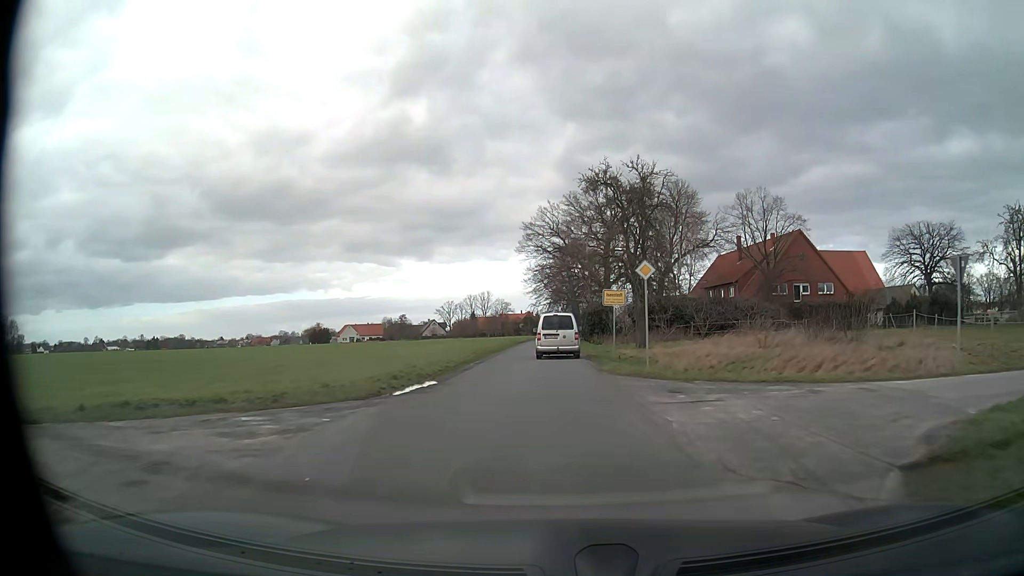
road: unclassified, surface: asphalt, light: Day
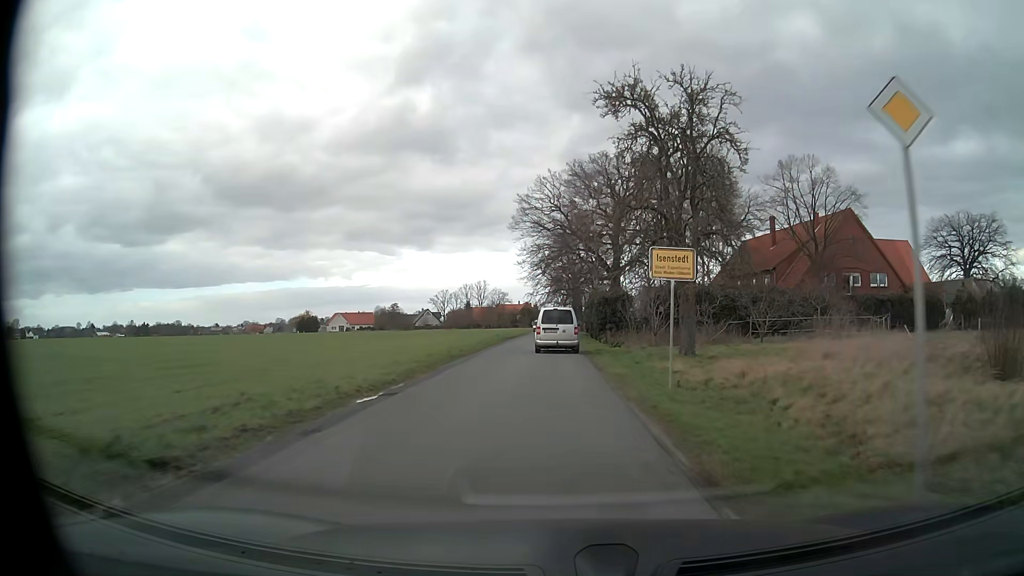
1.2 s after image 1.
(0.0, +14.7) m; 0°
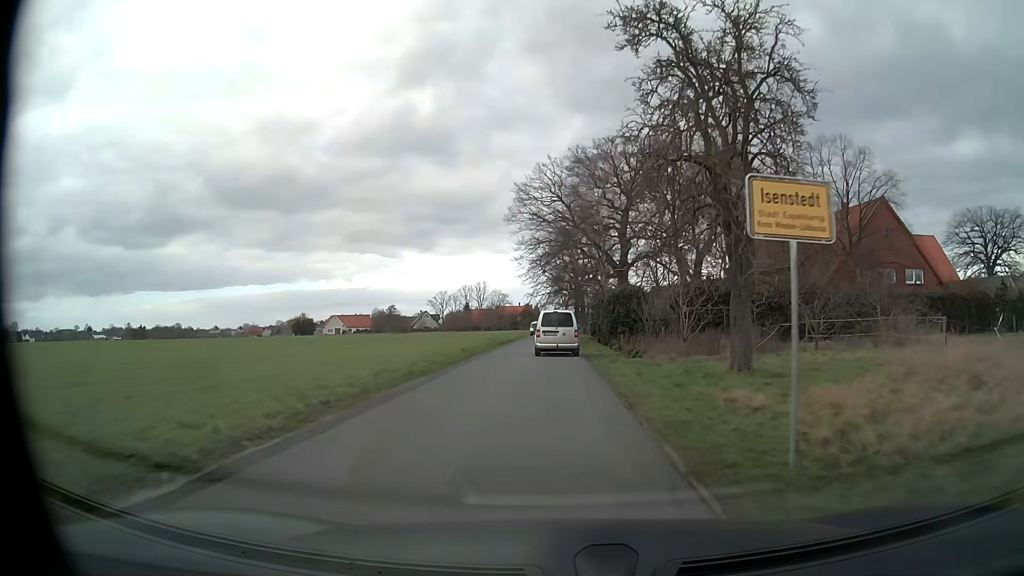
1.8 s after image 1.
(0.0, +7.5) m; 0°
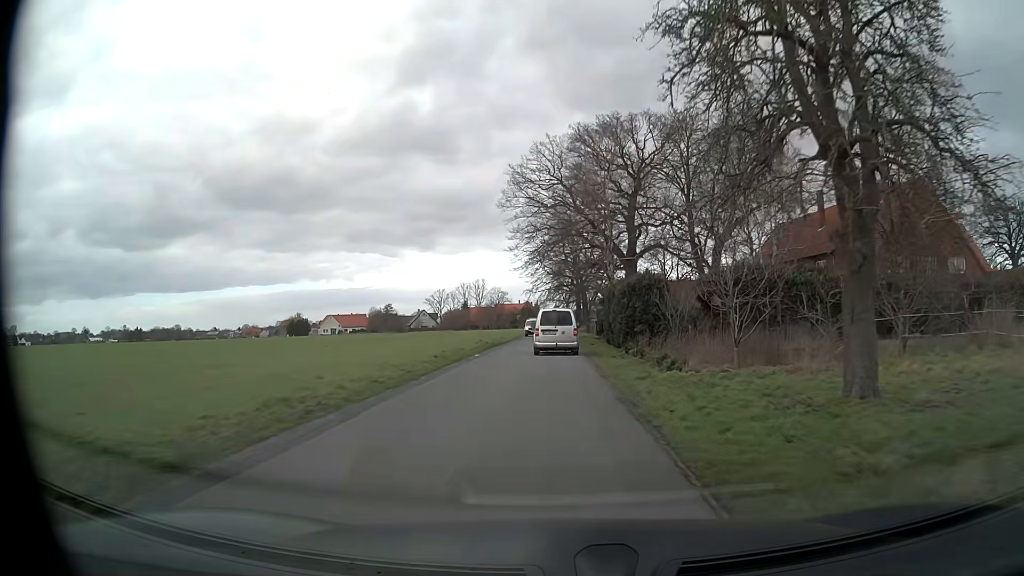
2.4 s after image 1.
(0.0, +7.5) m; 0°
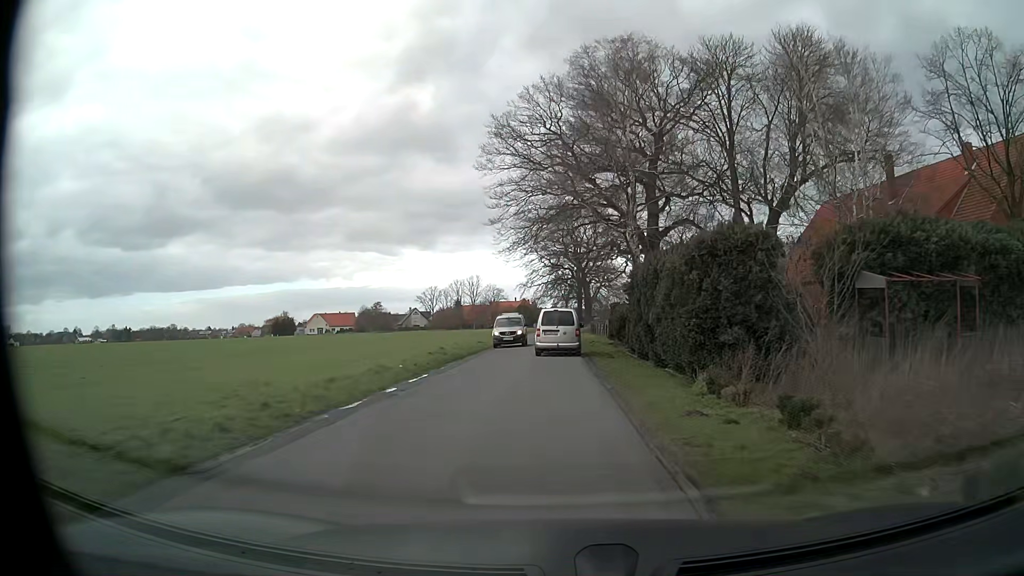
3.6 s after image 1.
(-0.1, +15.2) m; 0°
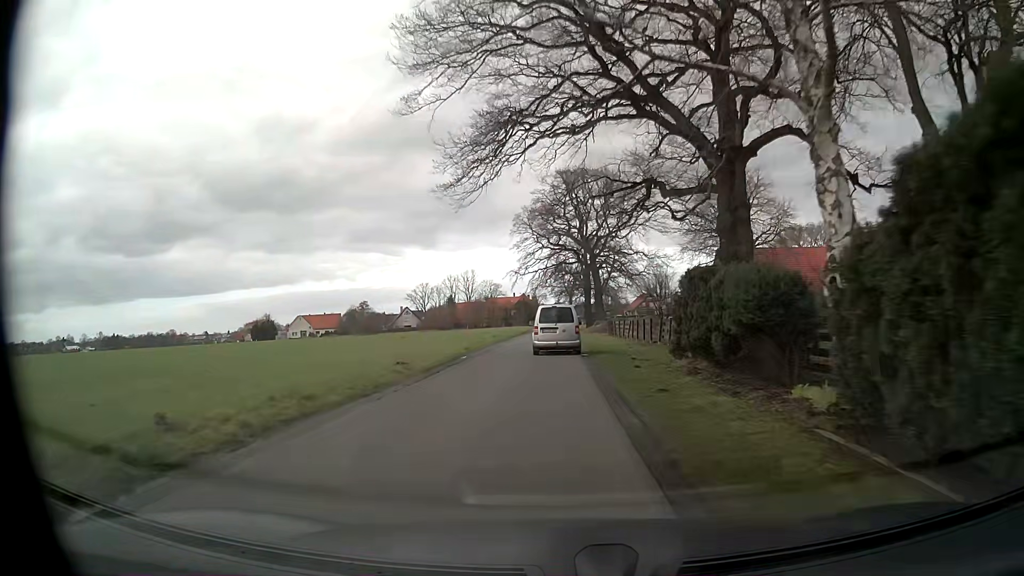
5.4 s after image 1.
(+0.2, +23.3) m; 0°
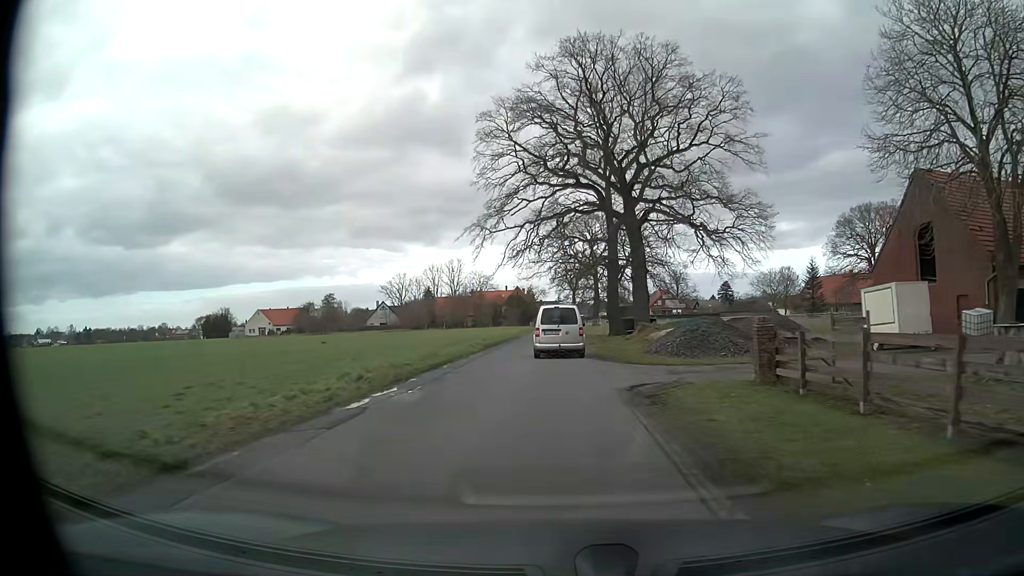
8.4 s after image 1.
(-0.5, +38.4) m; -1°
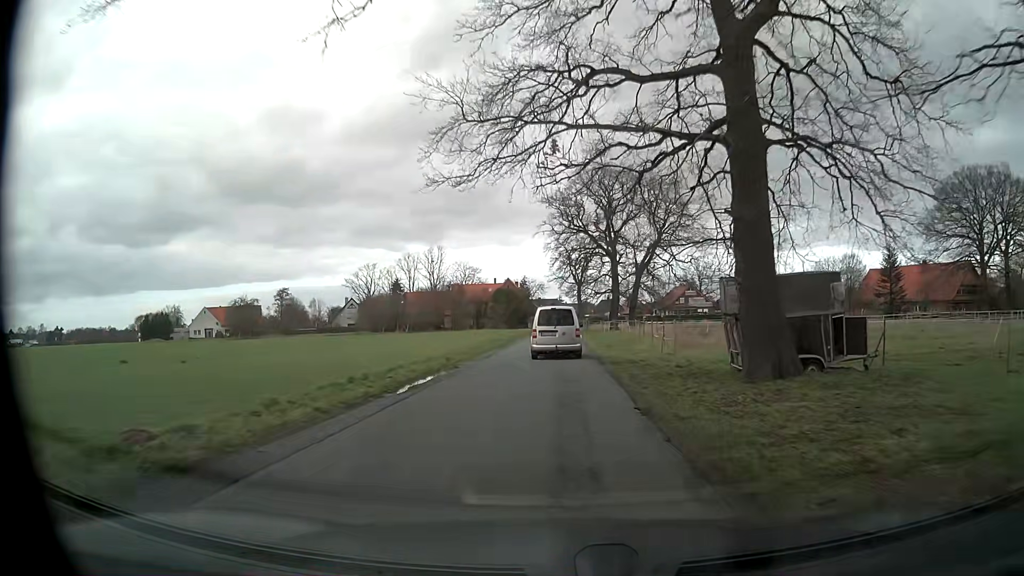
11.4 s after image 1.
(+0.1, +37.5) m; 0°
(0, +10) (0, +20) (0, +30) (0, +40) (0, +50) (0, +60) (0, +70) (+1, +80) (+1, +90) (+1, +100) m
